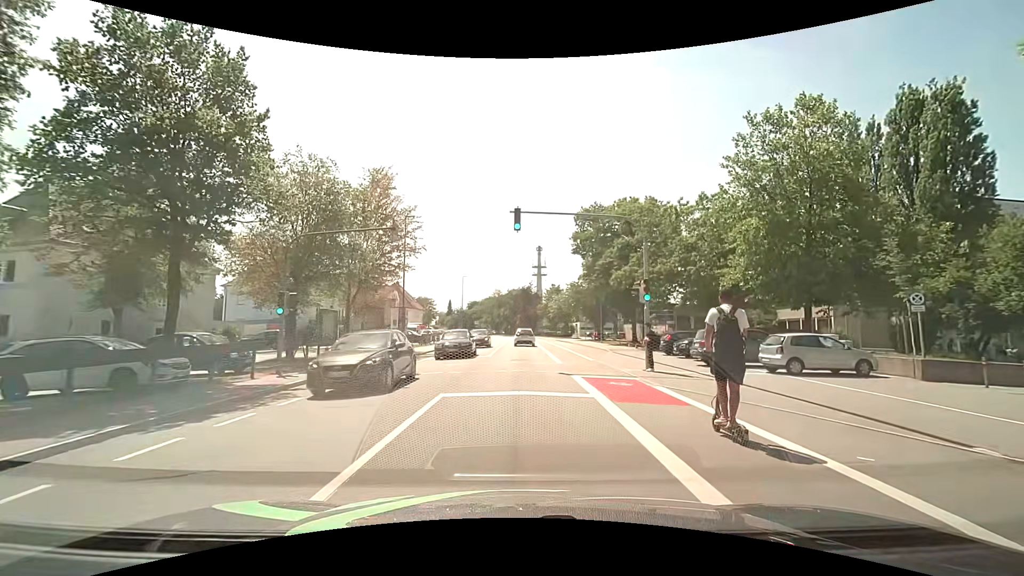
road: tertiary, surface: asphalt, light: Day
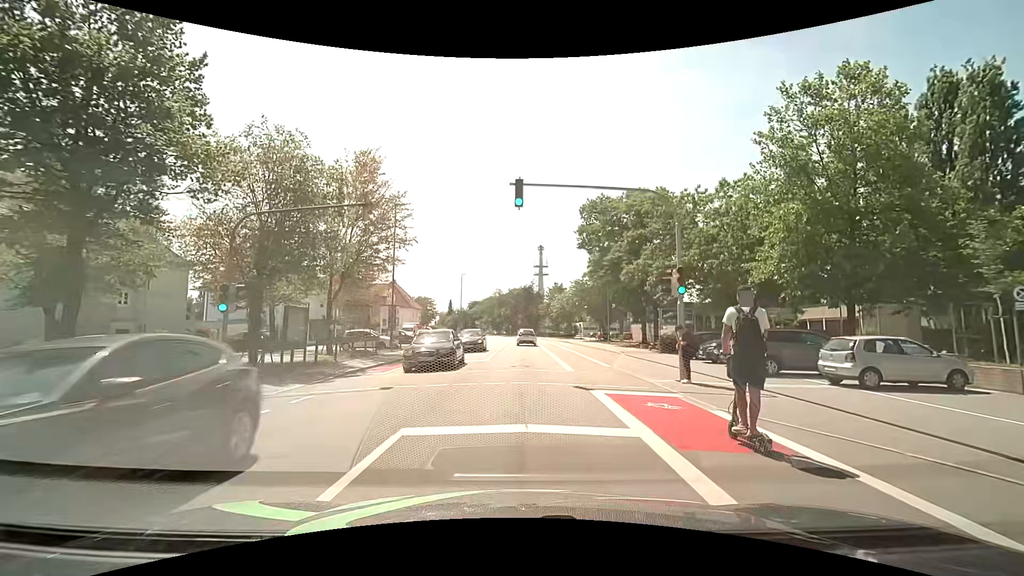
(0.0, +3.7) m; 0°
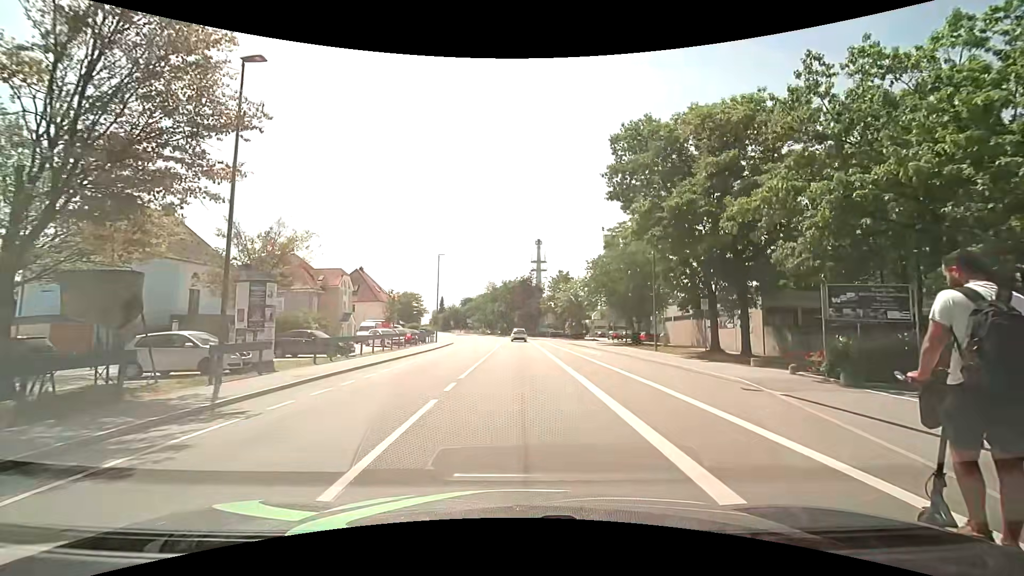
(+0.1, +19.2) m; +1°
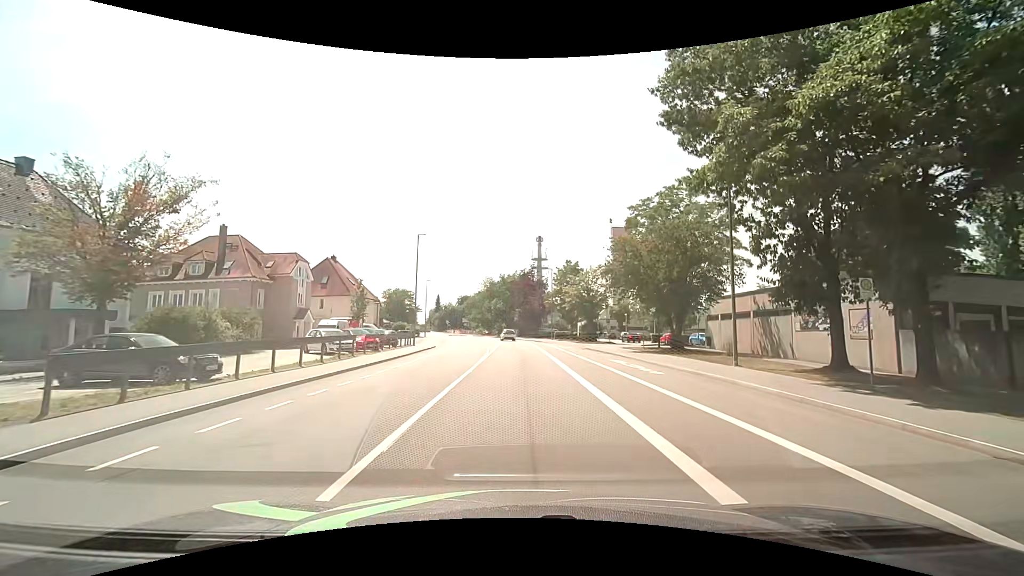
(-0.1, +12.3) m; 0°
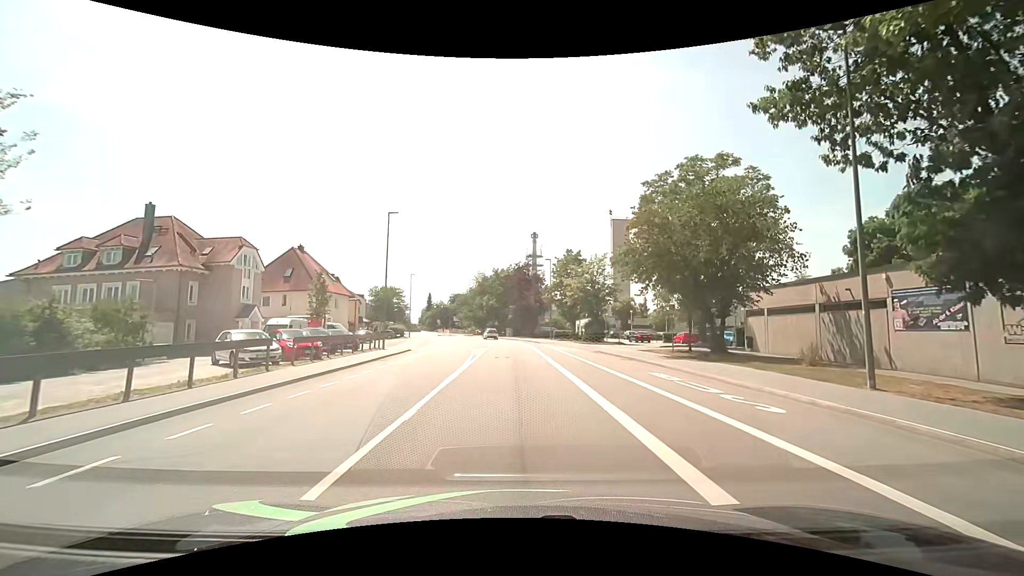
(0.0, +8.5) m; 0°
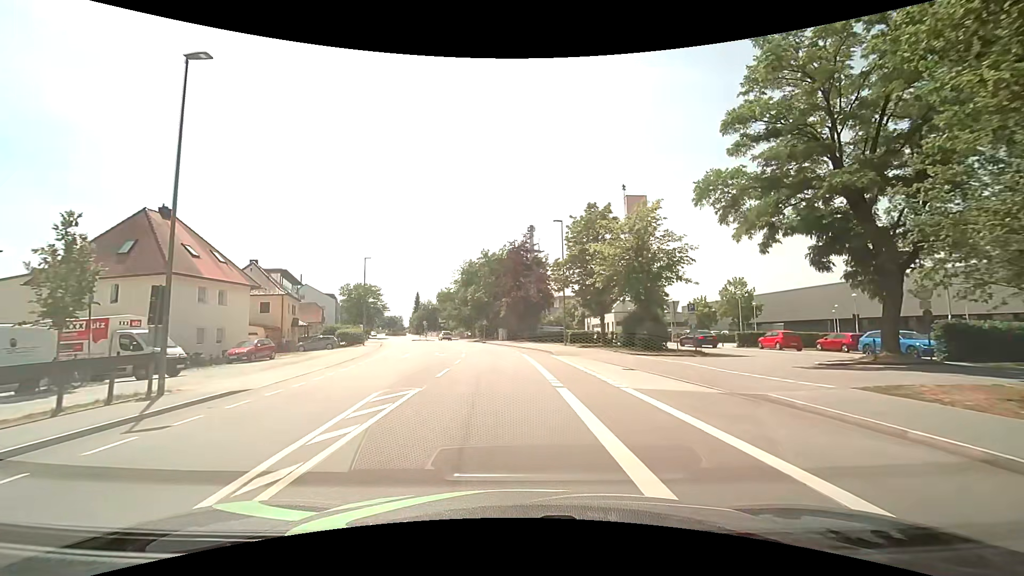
(+0.5, +22.5) m; +1°
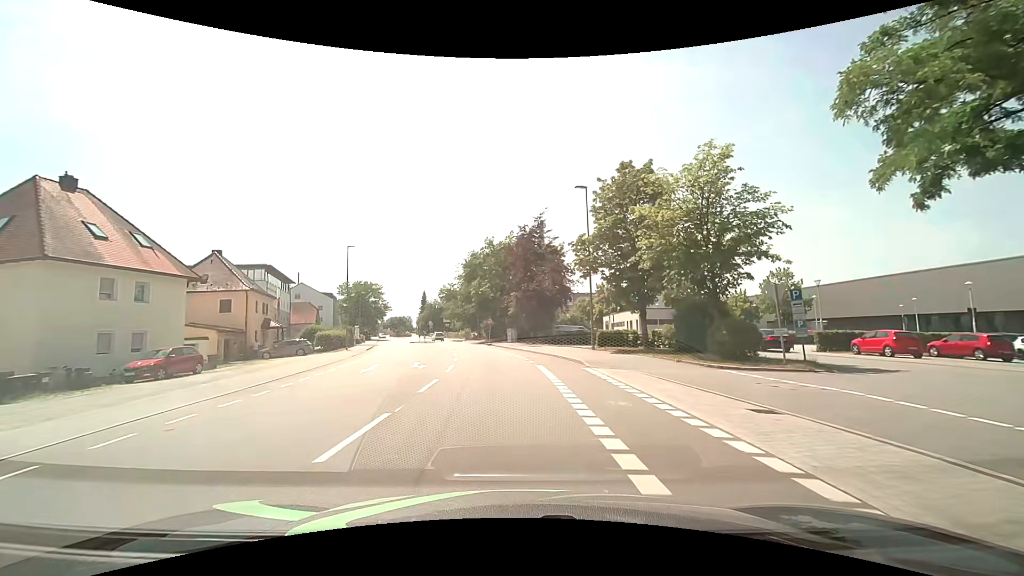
(-0.1, +9.5) m; -1°
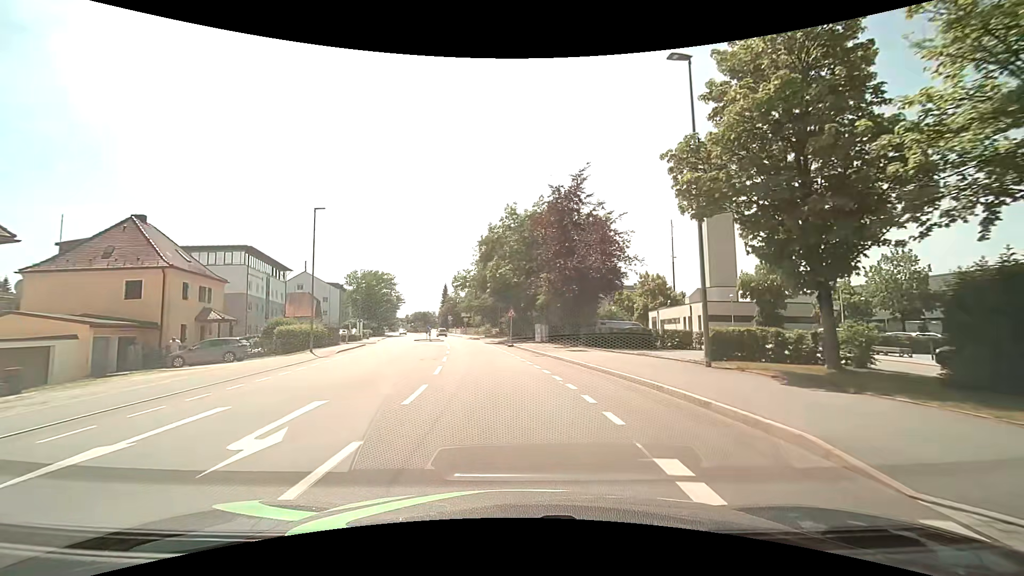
(-0.3, +14.6) m; -3°
(0, +10) (-1, +20) (-2, +30) (-4, +40) (-5, +50) (-7, +60) (-9, +69) (-11, +79) (-13, +89) (-15, +99) m
